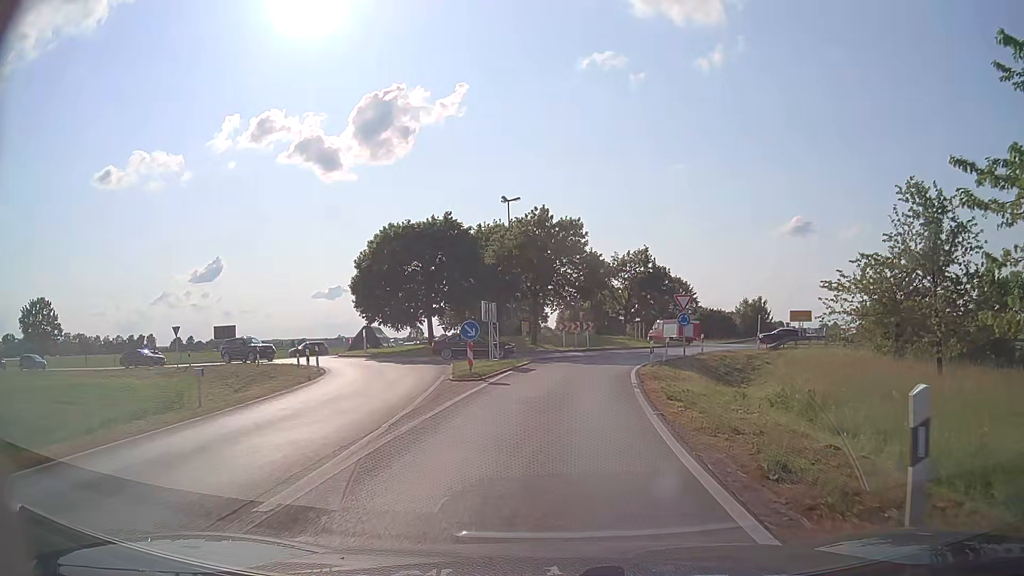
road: secondary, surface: asphalt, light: Day
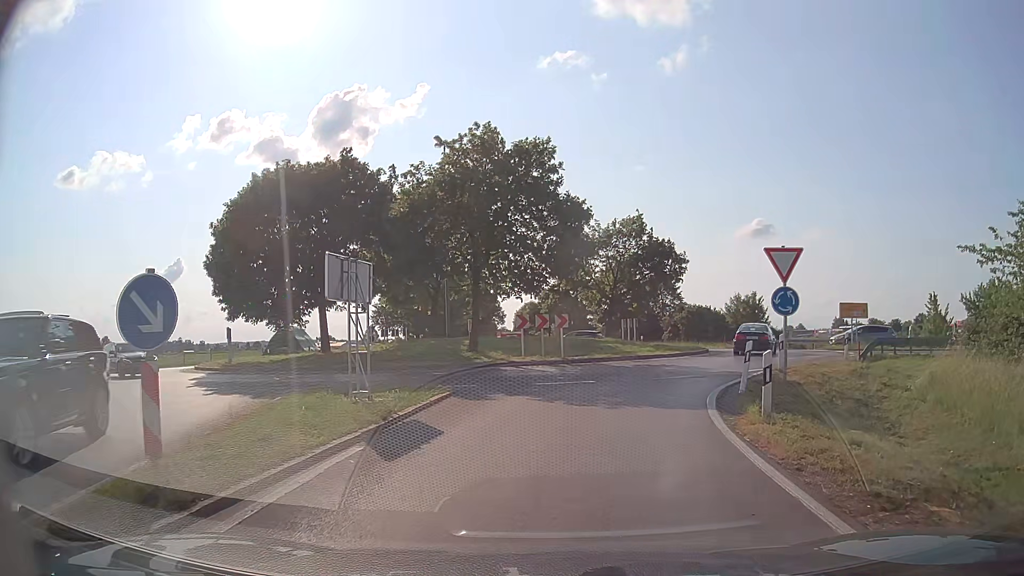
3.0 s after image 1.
(+0.4, +16.4) m; +5°
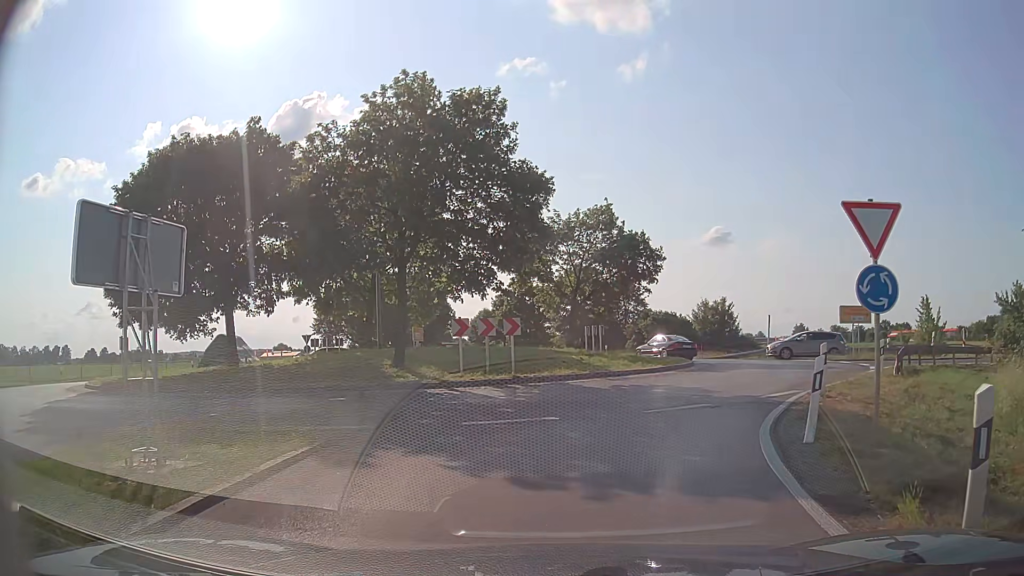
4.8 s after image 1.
(+0.1, +5.8) m; +3°
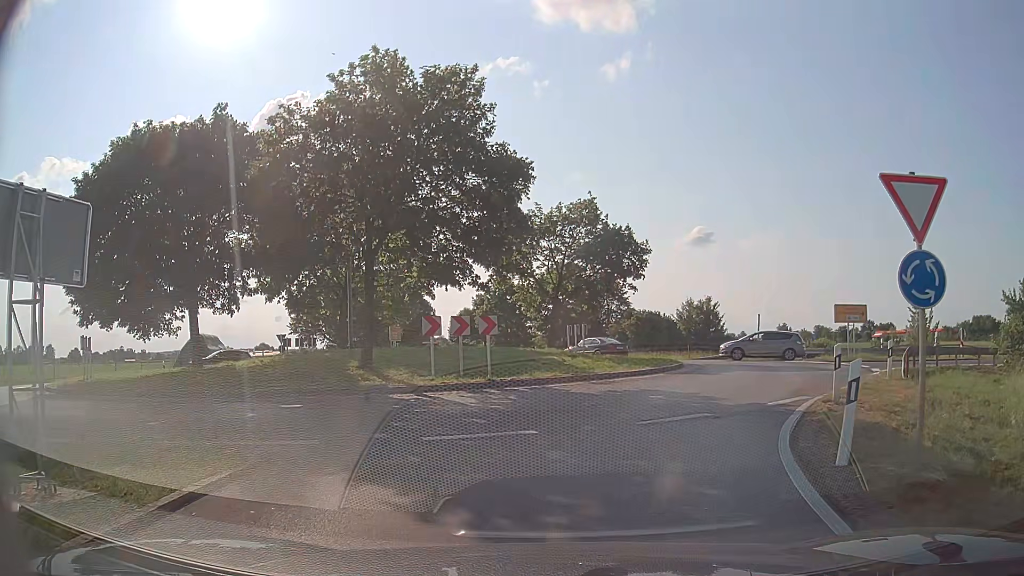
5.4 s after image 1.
(0.0, +1.5) m; +2°
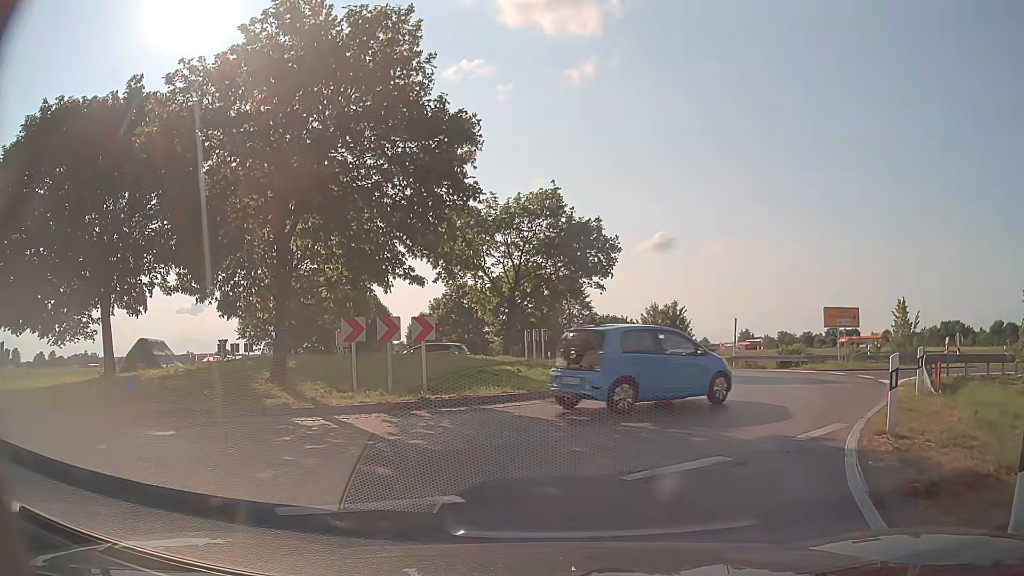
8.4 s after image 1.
(+0.1, +3.4) m; +3°
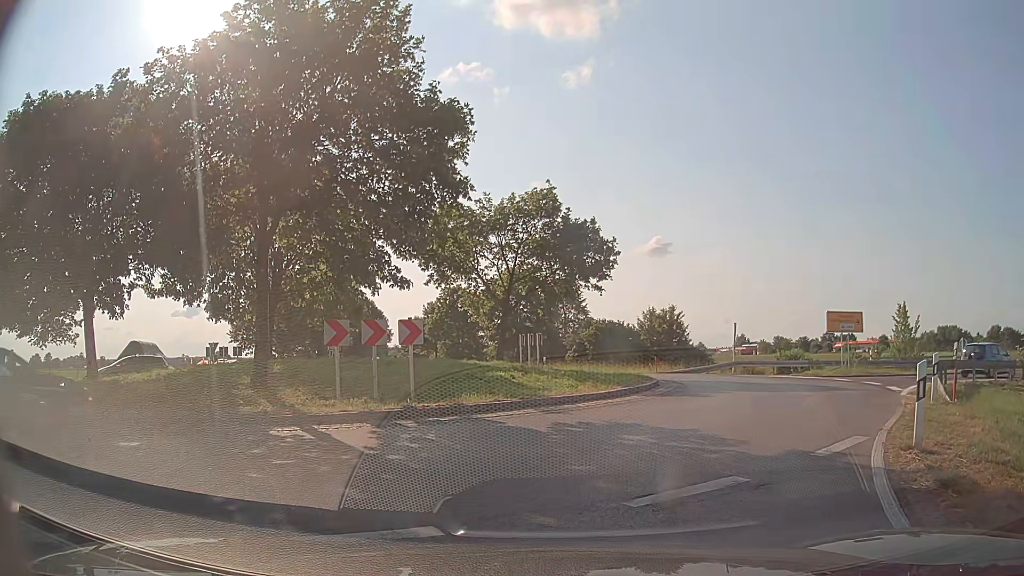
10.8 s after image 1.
(0.0, +0.8) m; 0°
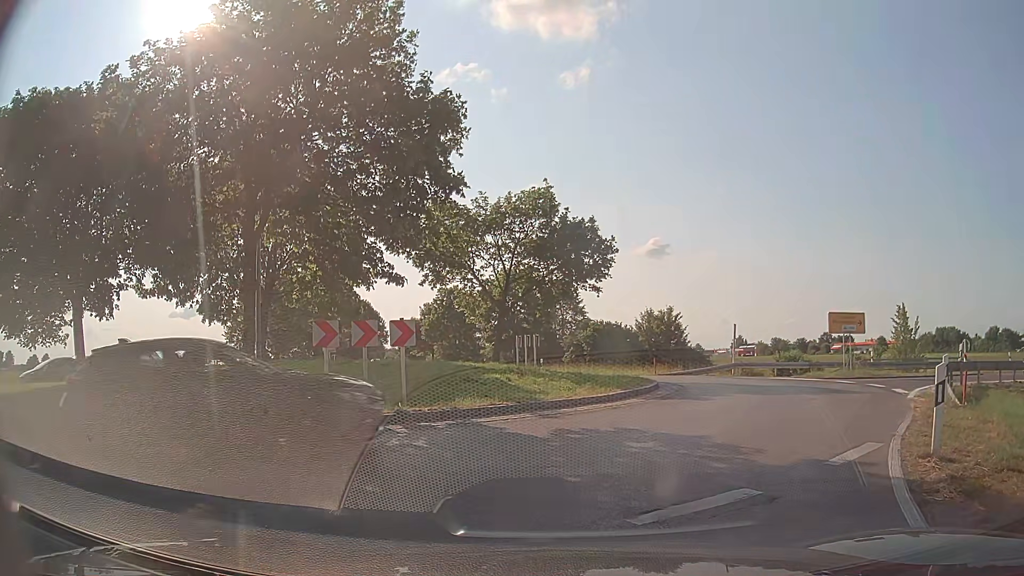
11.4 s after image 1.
(0.0, +0.5) m; 0°
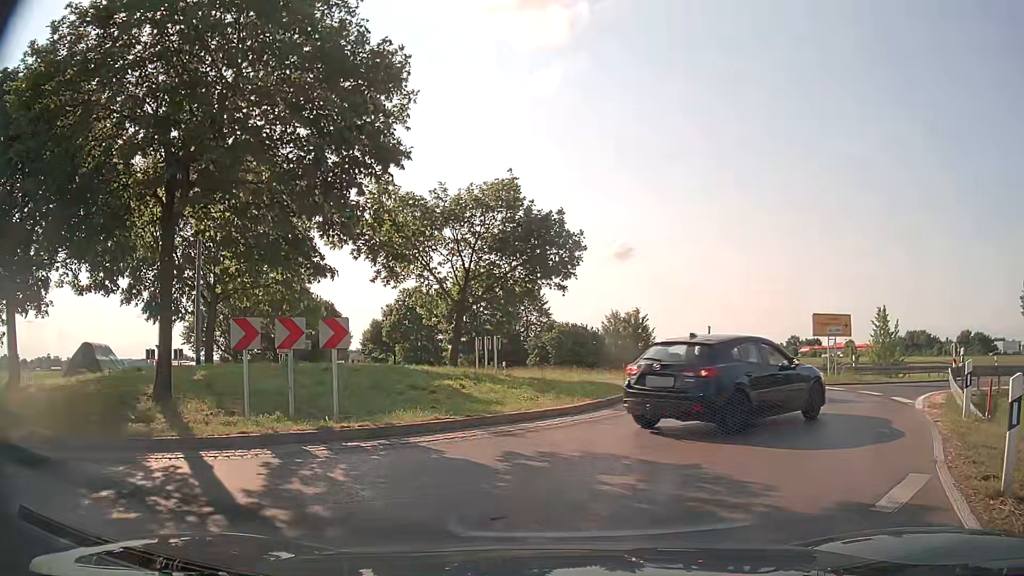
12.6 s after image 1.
(+0.1, +2.2) m; +4°
(+3, +10) (+6, +19) (+5, +29) (-1, +36) (-9, +42) (-15, +51) (-19, +60) (-22, +69) (-24, +79) (-27, +89) m
